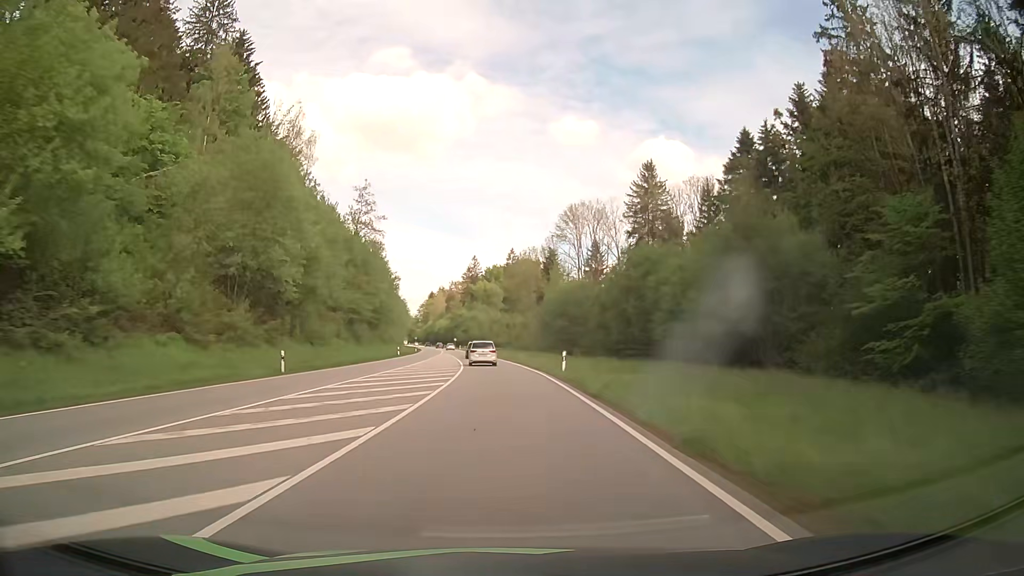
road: primary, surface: asphalt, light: Day
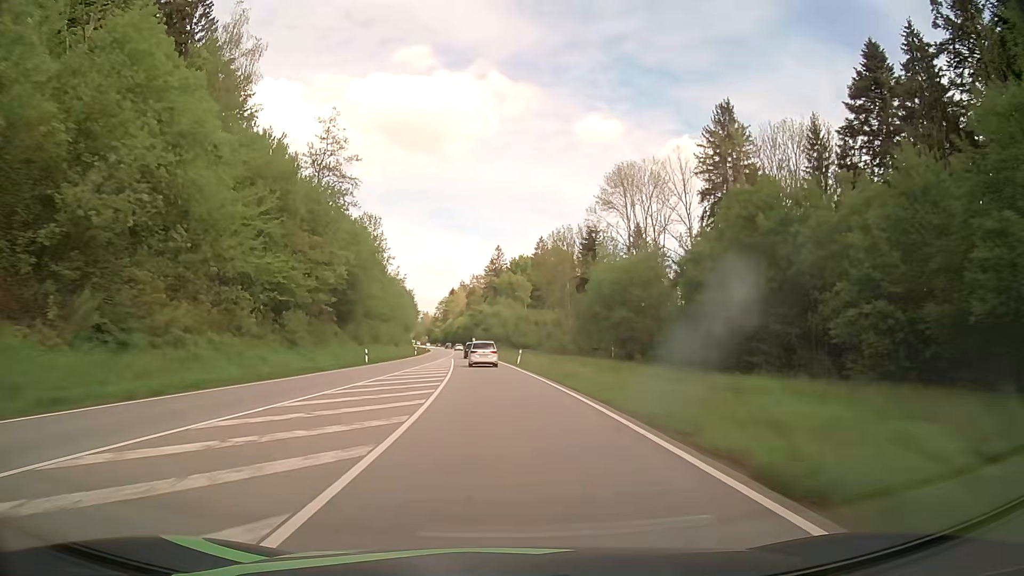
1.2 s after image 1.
(-0.6, +30.9) m; -2°
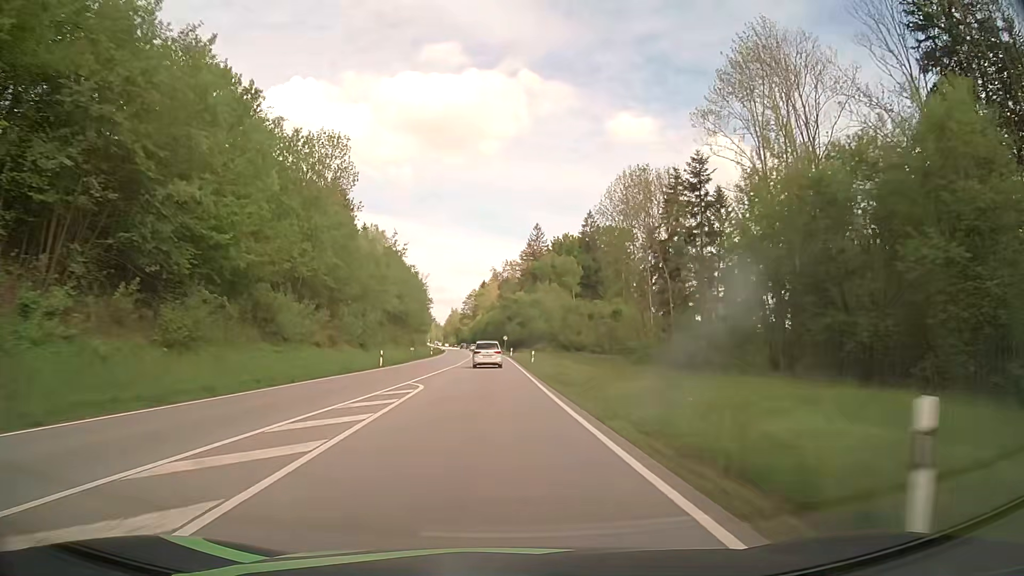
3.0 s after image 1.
(-1.3, +45.6) m; -3°
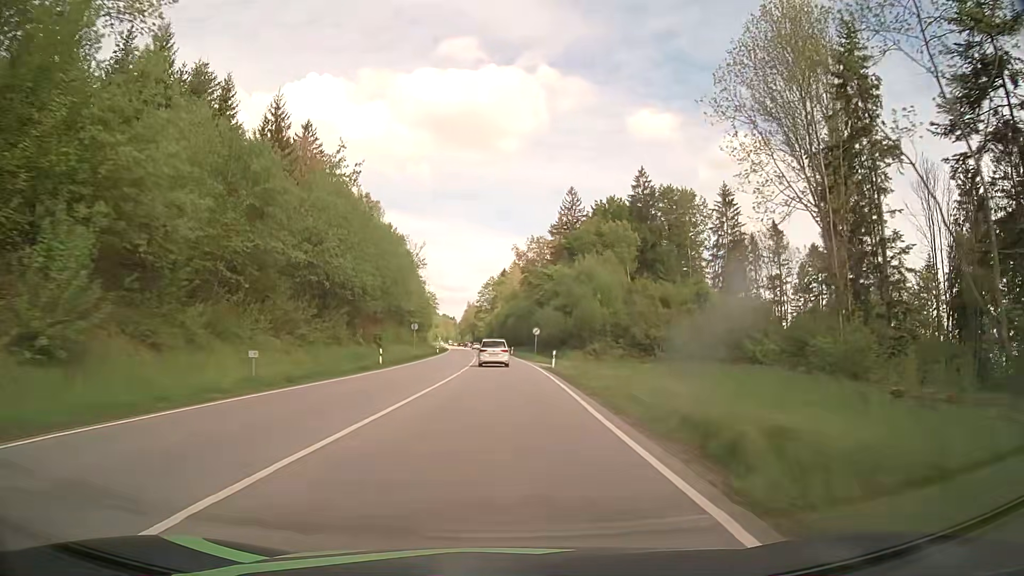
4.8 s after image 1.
(-0.7, +45.8) m; -2°
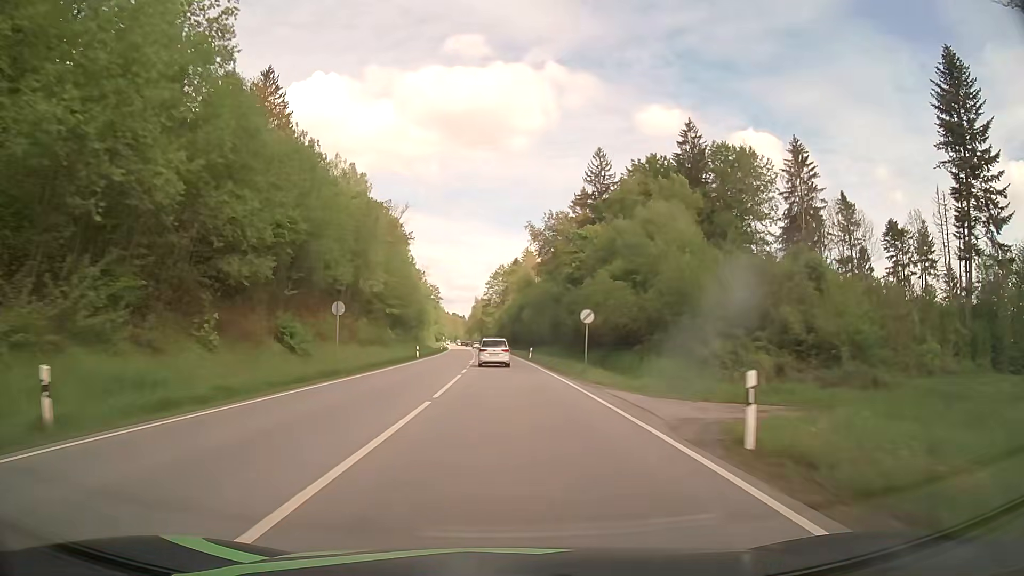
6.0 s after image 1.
(-0.2, +30.5) m; -1°
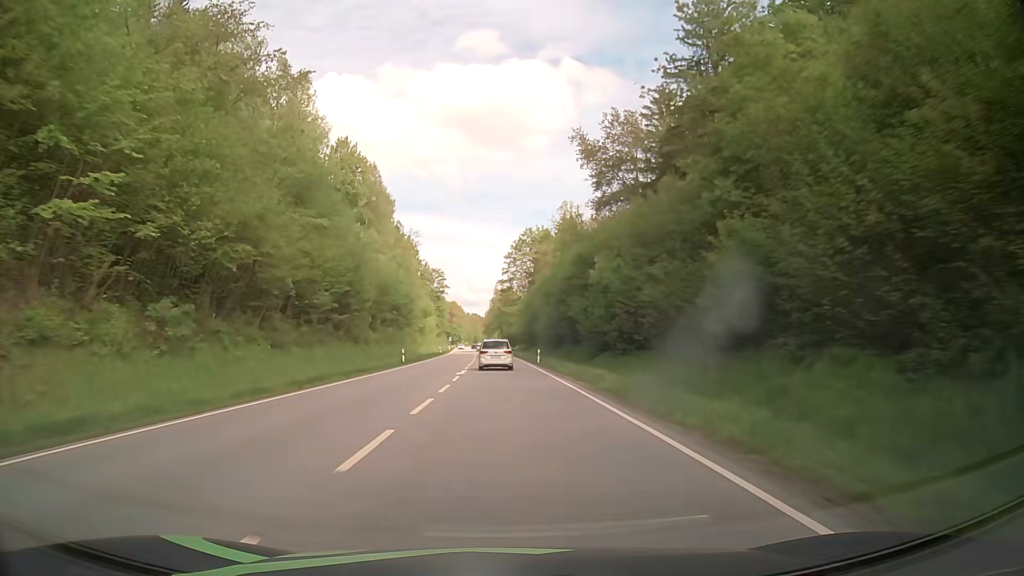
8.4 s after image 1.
(-1.1, +60.1) m; -2°
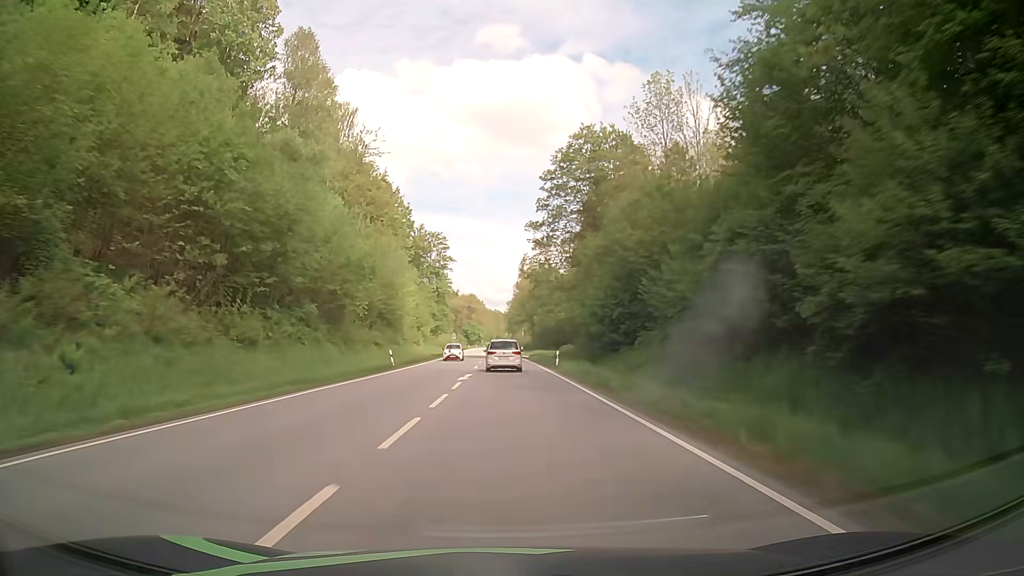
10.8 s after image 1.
(-1.0, +58.6) m; -2°
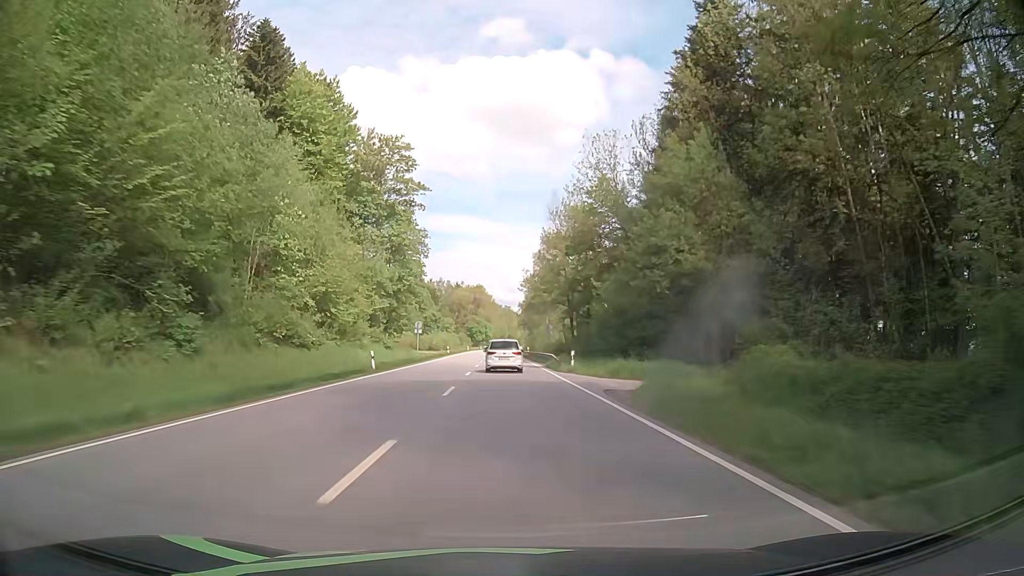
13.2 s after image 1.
(-0.6, +57.9) m; -1°
(0, +10) (0, +20) (0, +30) (0, +40) (0, +50) (0, +60) (0, +70) (0, +80) (-1, +90) (-1, +100) m
